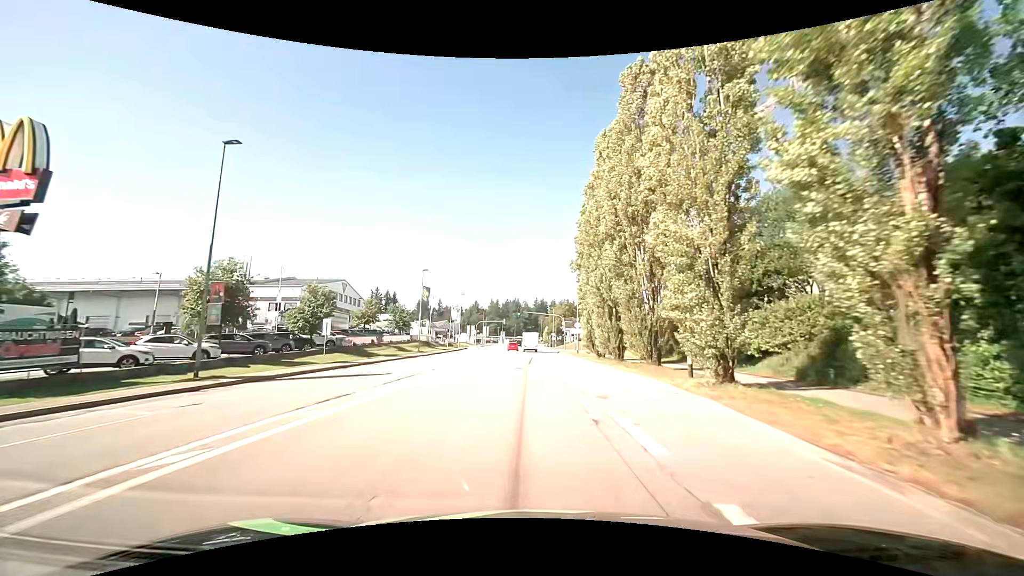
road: tertiary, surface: asphalt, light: Day
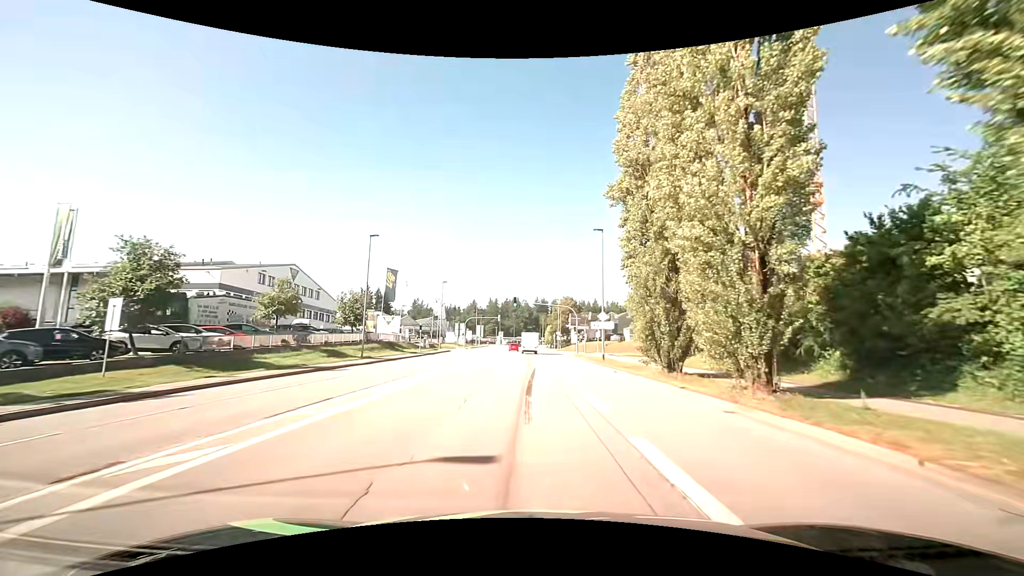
(-0.1, +20.6) m; 0°
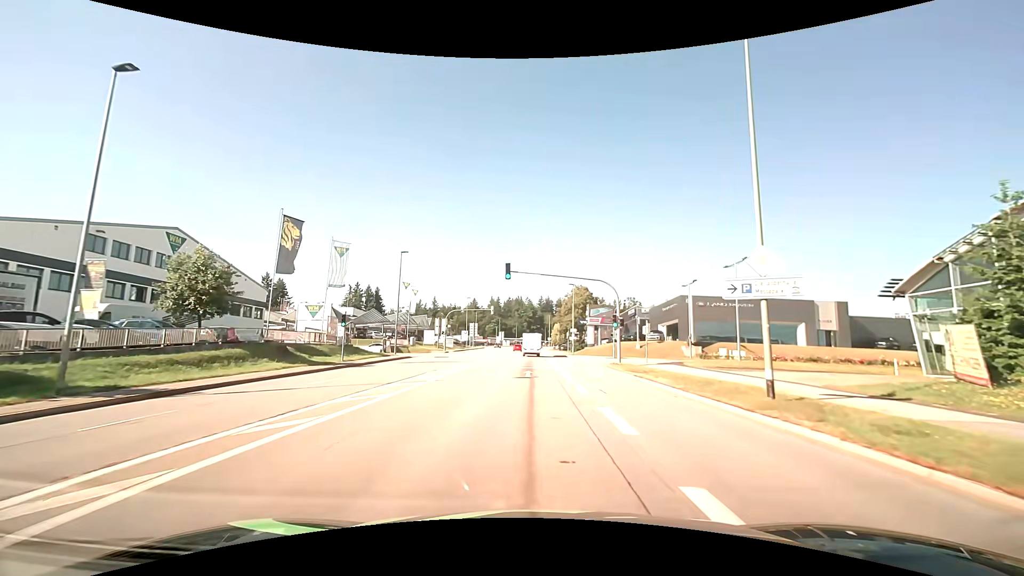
(-0.1, +26.4) m; -1°
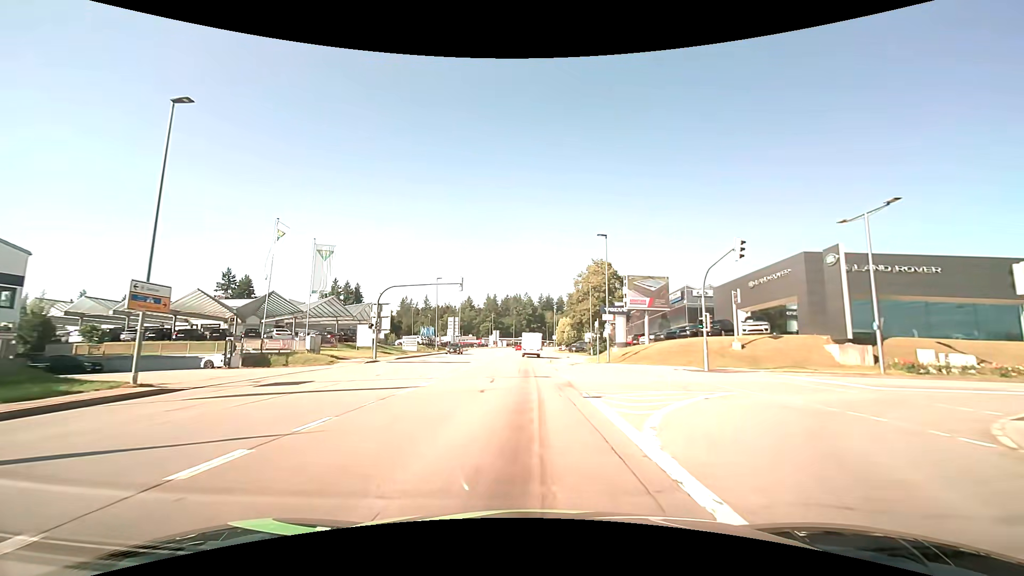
(+0.6, +32.1) m; +1°
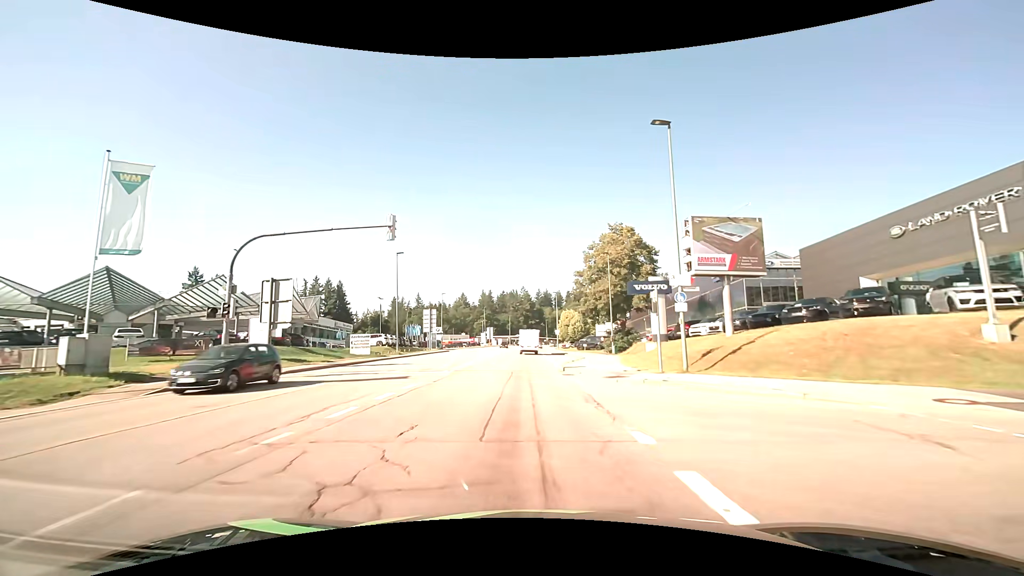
(0.0, +19.5) m; 0°
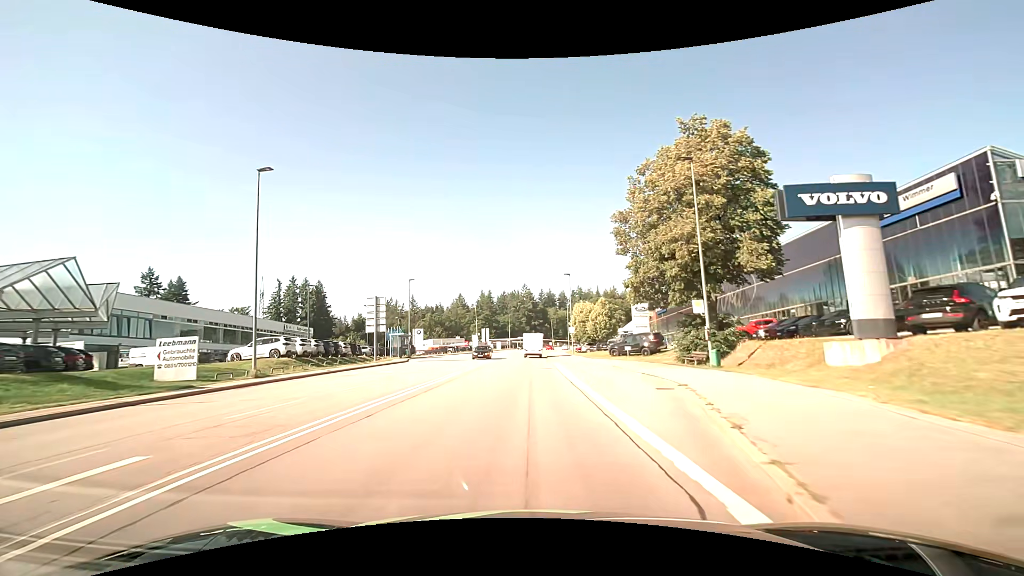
(+0.1, +26.5) m; 0°
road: secondary
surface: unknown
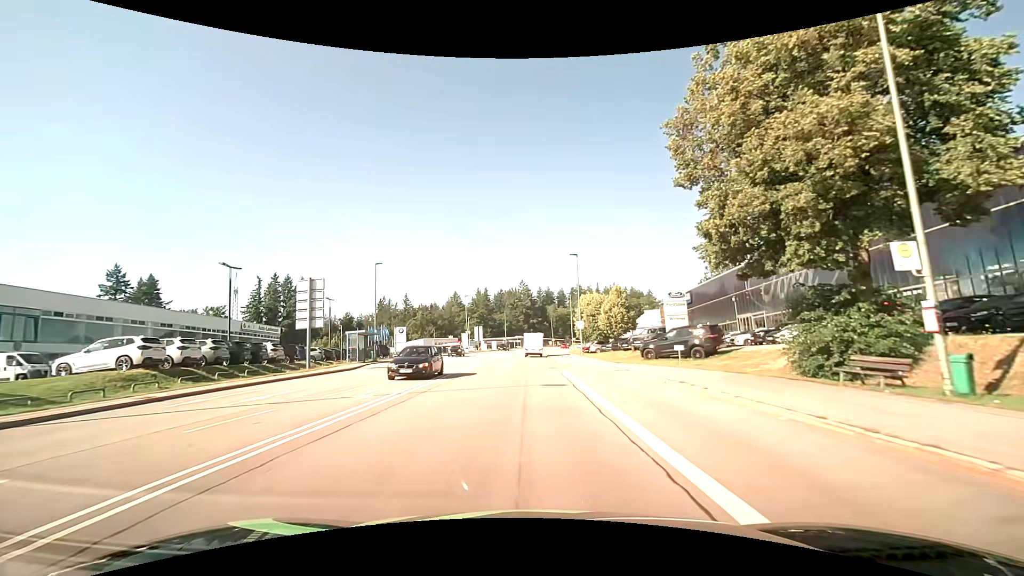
(0.0, +13.4) m; 0°
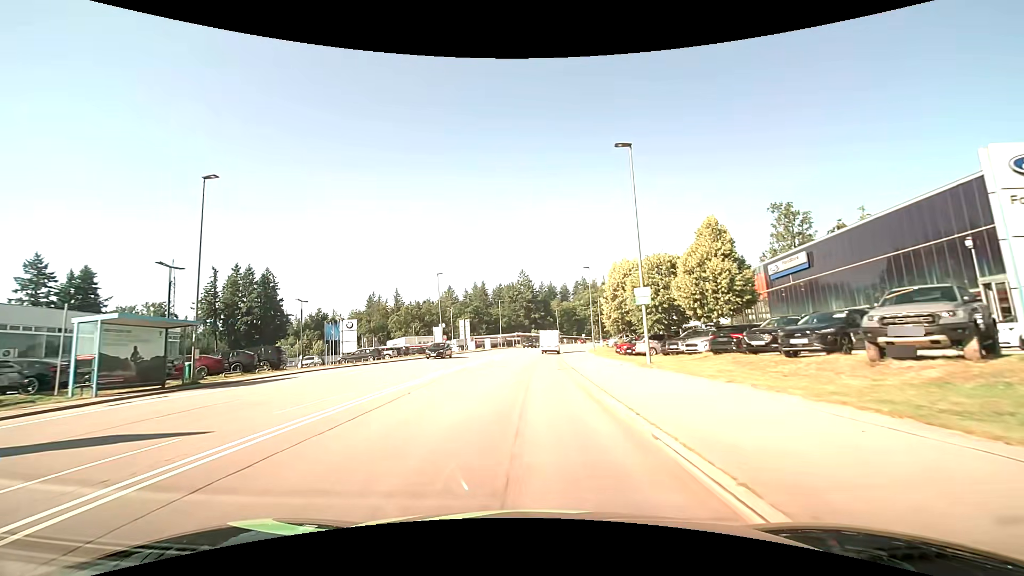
(0.0, +27.9) m; 0°
(0, +10) (0, +20) (0, +30) (0, +40) (+1, +50) (+1, +60) (+2, +70) (+4, +80) (+6, +90) (+8, +99) m
